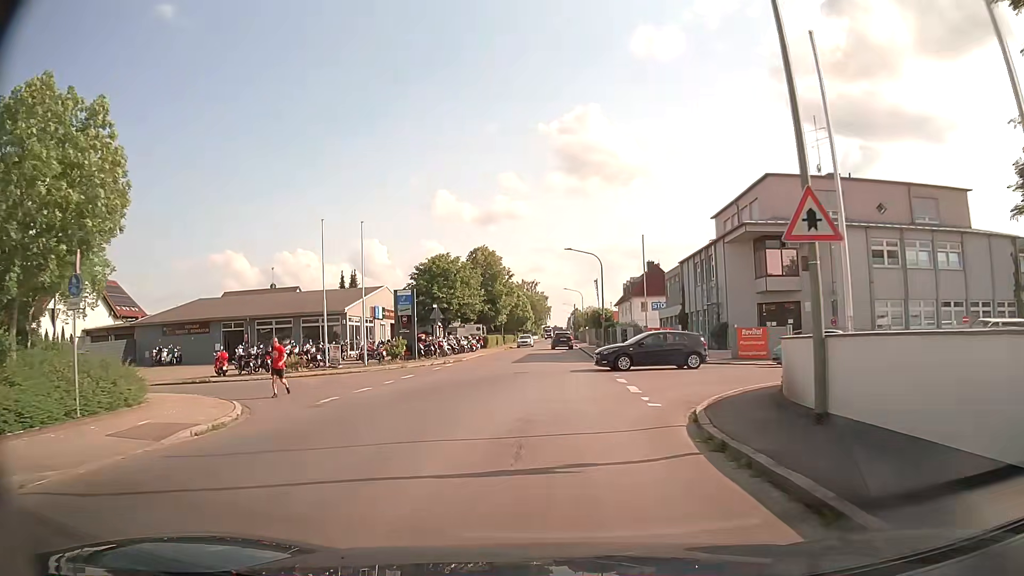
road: residential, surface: asphalt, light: Day
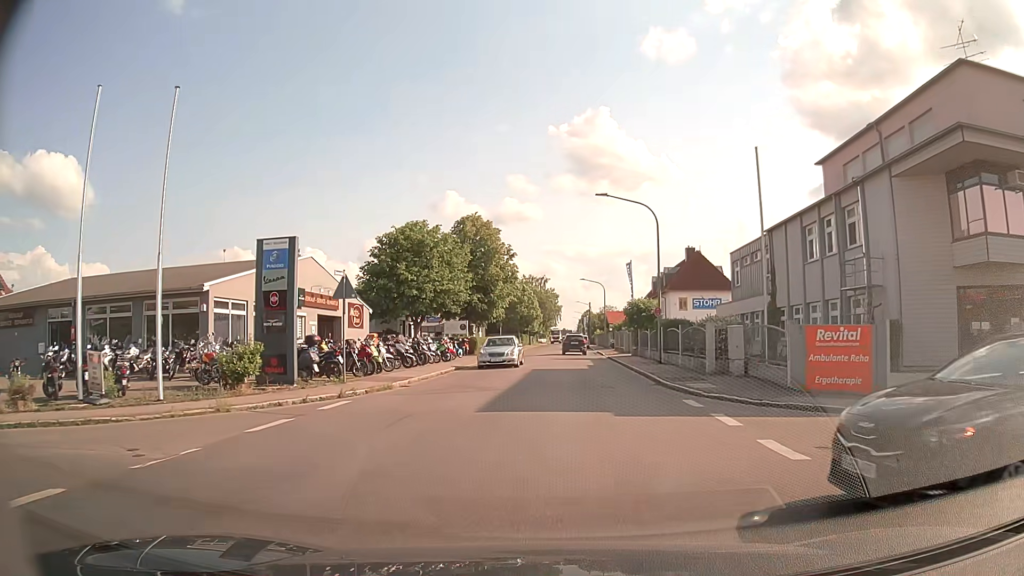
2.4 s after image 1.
(-0.5, +20.5) m; -1°
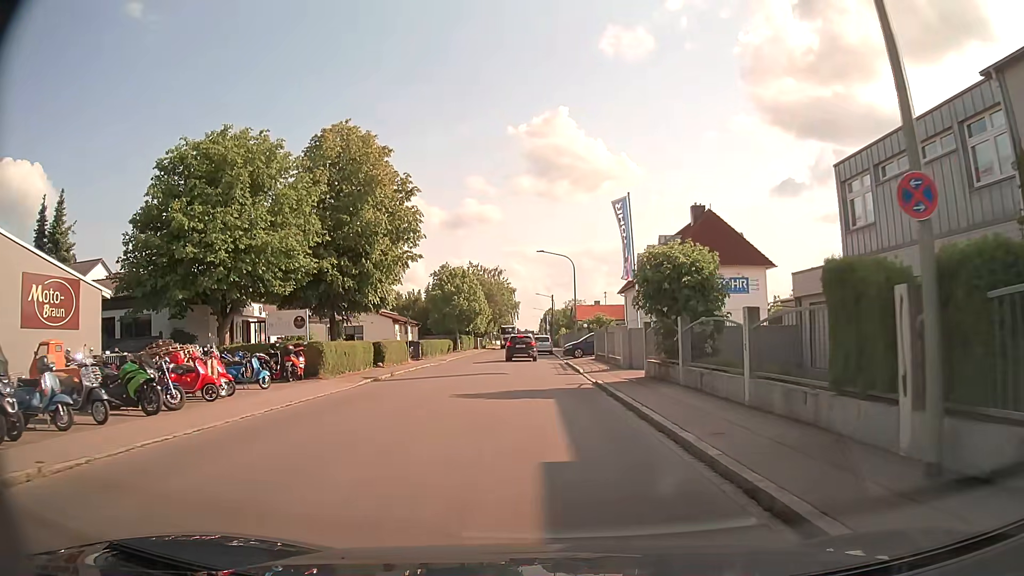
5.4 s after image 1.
(+1.4, +25.1) m; +2°
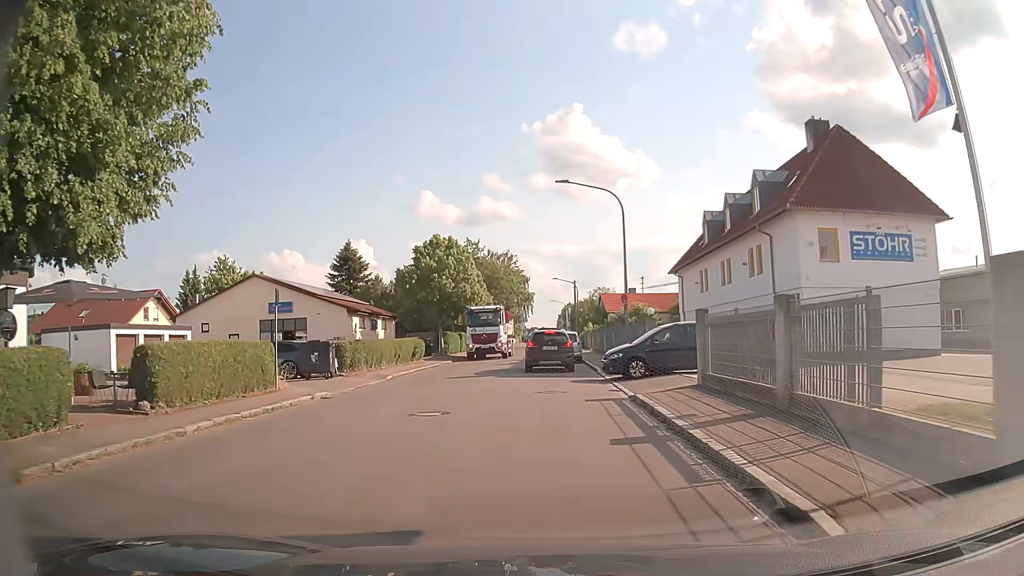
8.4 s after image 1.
(-0.2, +21.8) m; -1°
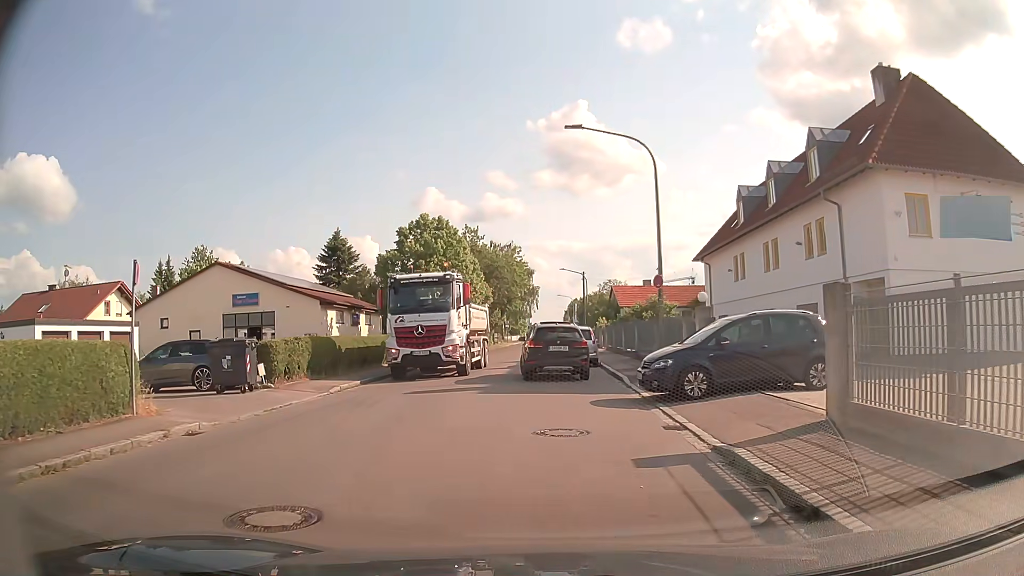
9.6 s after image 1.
(0.0, +7.0) m; -1°
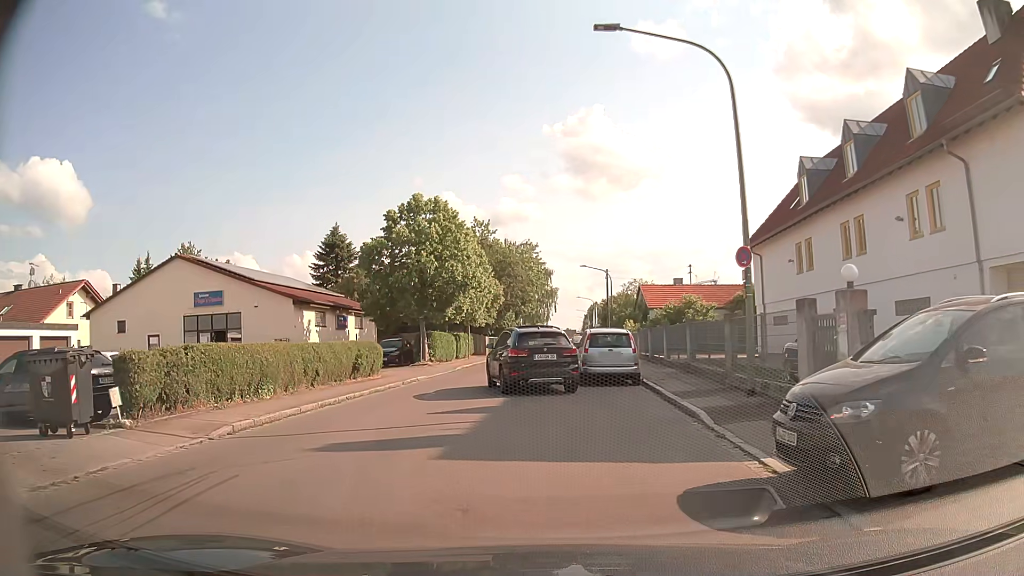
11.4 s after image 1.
(0.0, +7.3) m; -1°
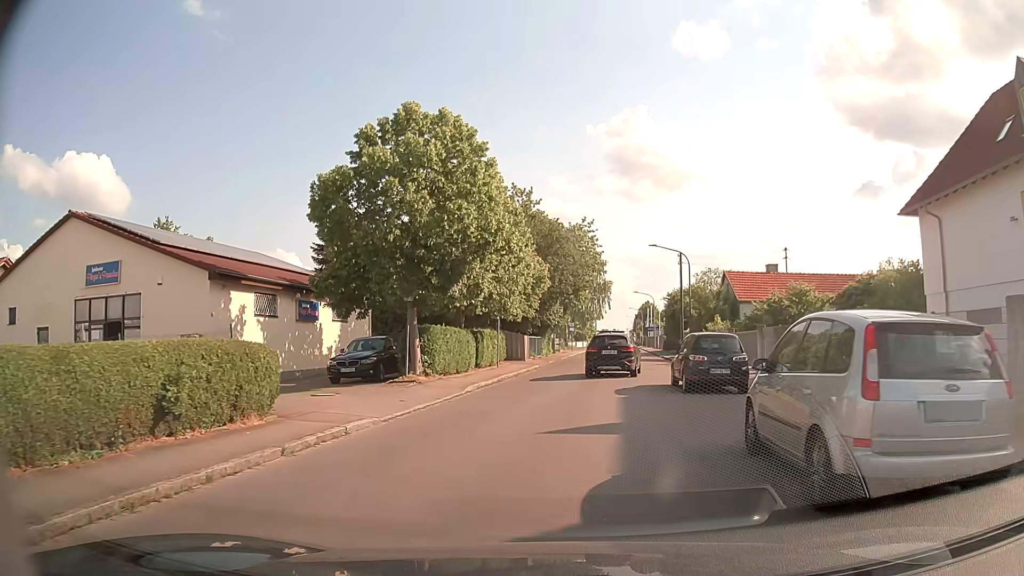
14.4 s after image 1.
(-1.0, +14.5) m; -5°
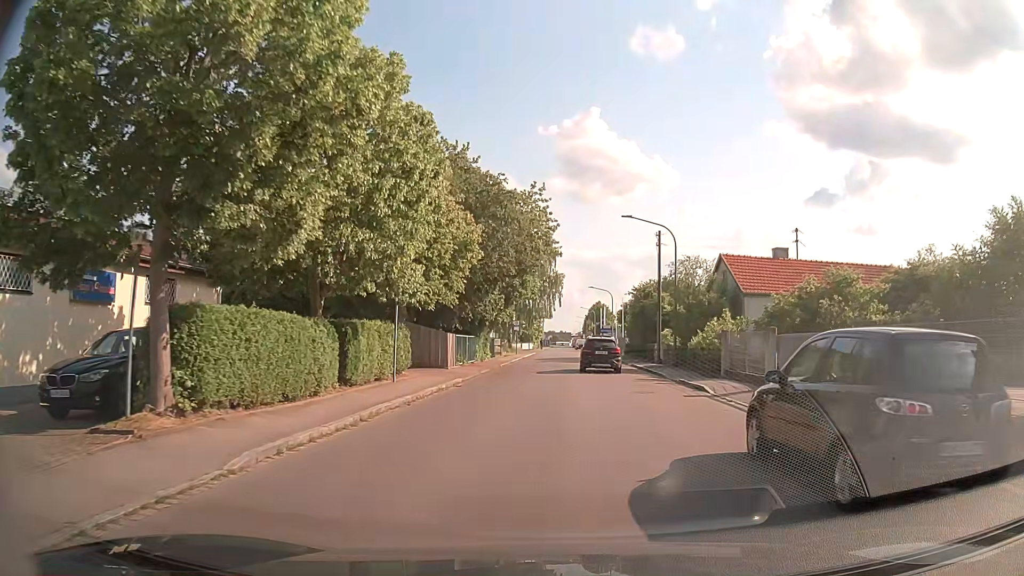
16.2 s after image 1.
(+0.5, +12.2) m; +4°
(0, +10) (+1, +20) (+2, +30) (+3, +40) (+4, +50) (+4, +60) (+4, +70) (+5, +80) (+5, +90) (+5, +100) m
